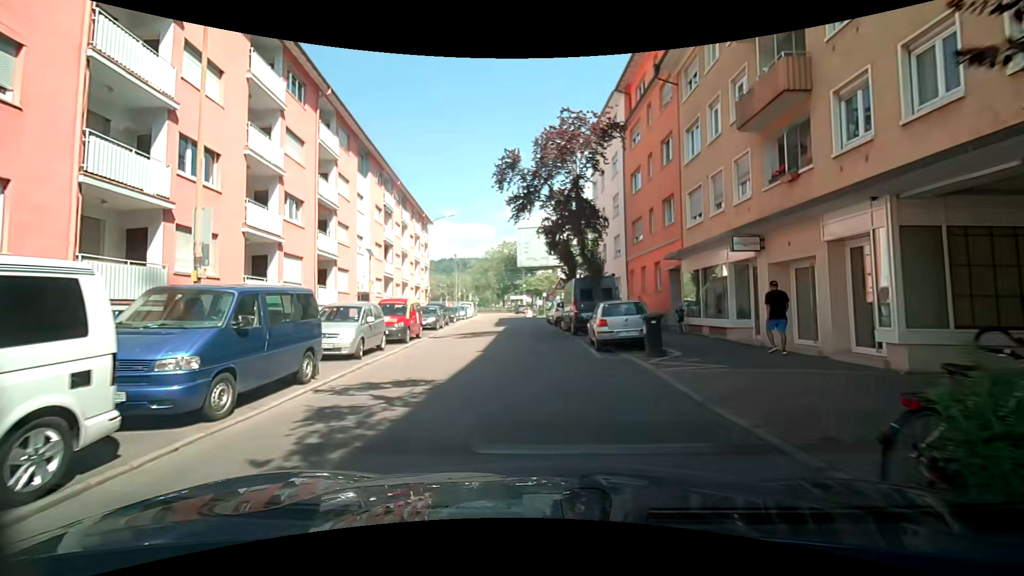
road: residential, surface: asphalt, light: Day
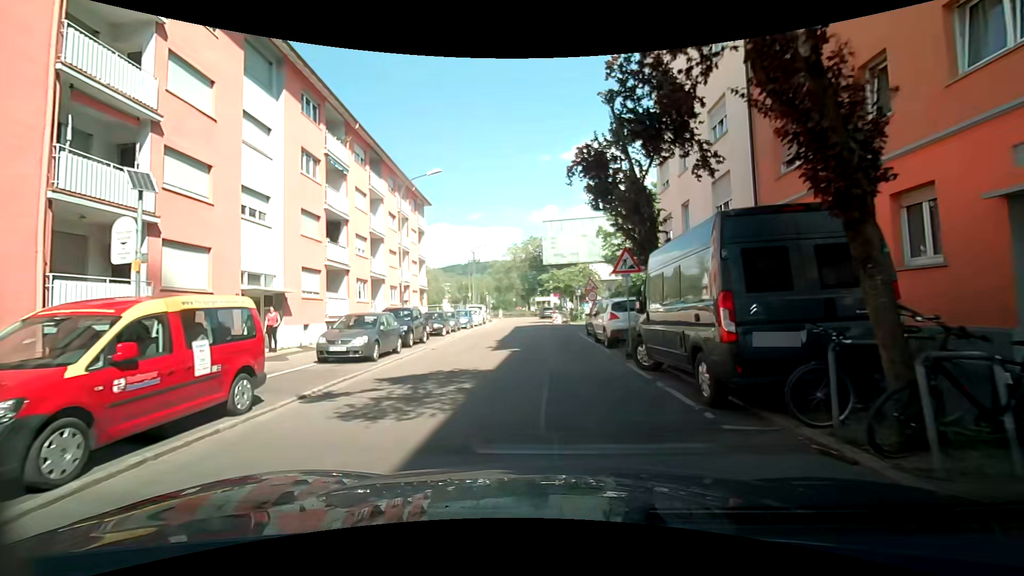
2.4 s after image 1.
(-0.2, +15.2) m; -2°
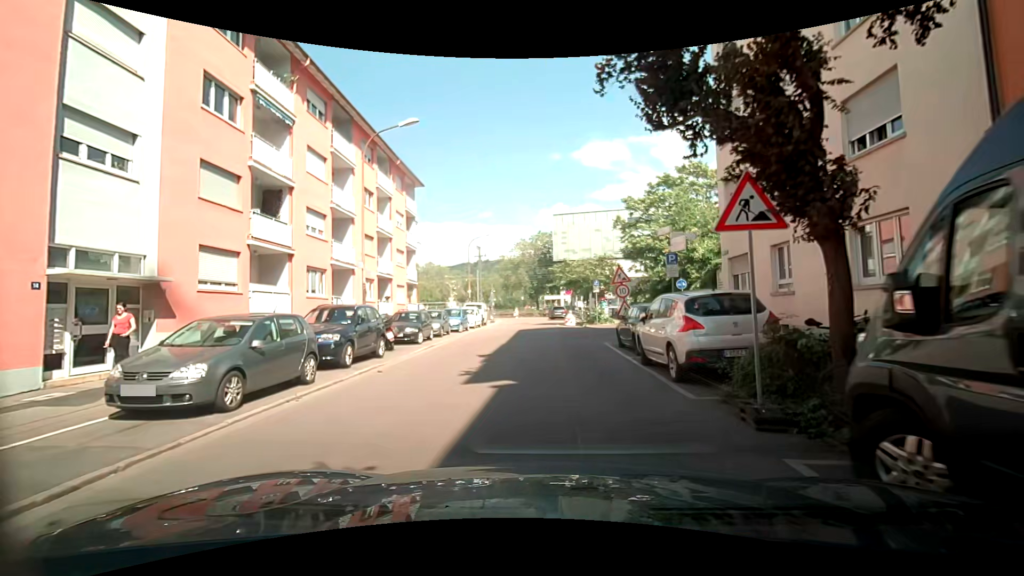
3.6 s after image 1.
(-0.1, +7.4) m; -1°
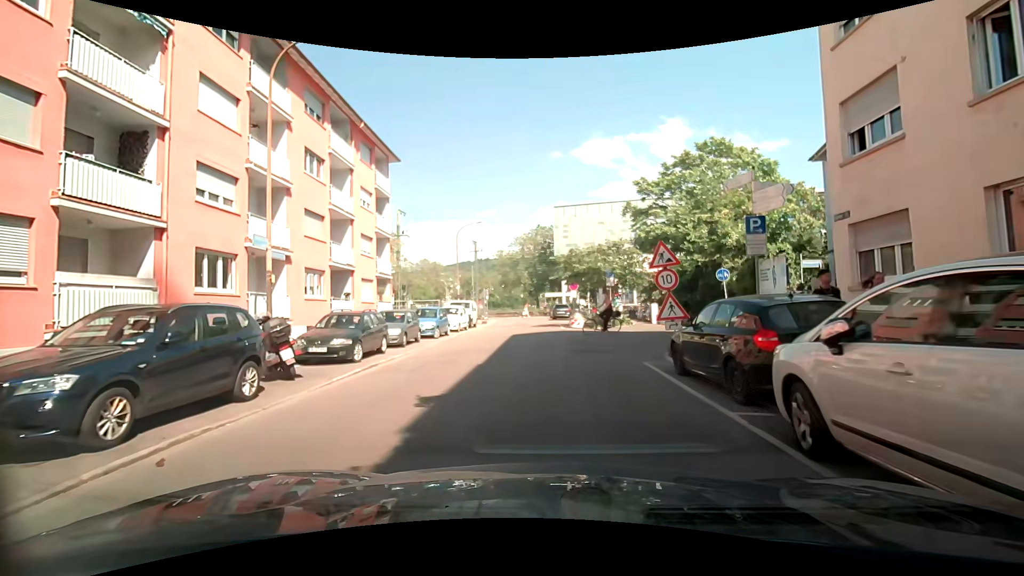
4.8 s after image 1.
(0.0, +7.1) m; +1°
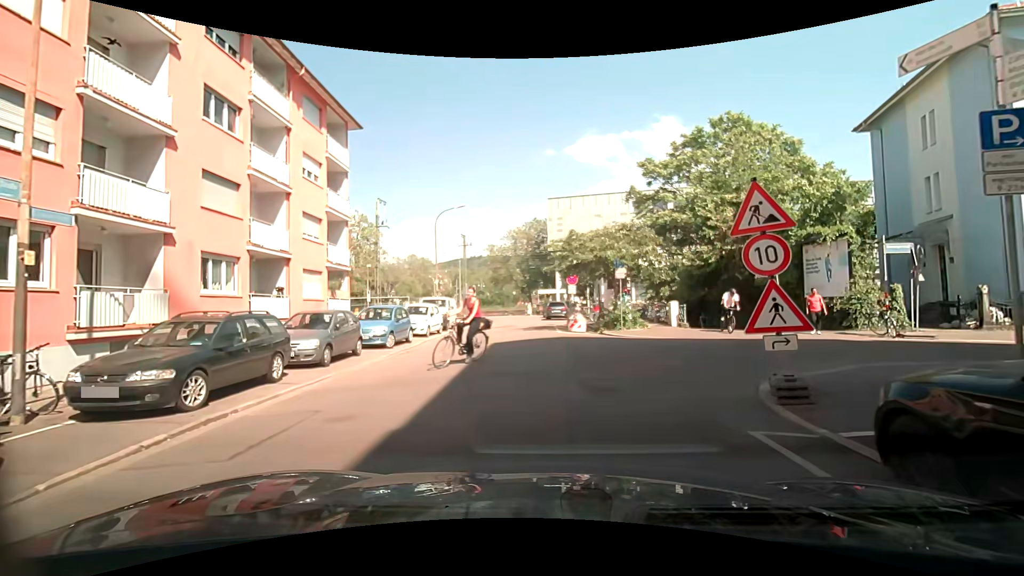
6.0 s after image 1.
(-0.1, +6.1) m; -2°
